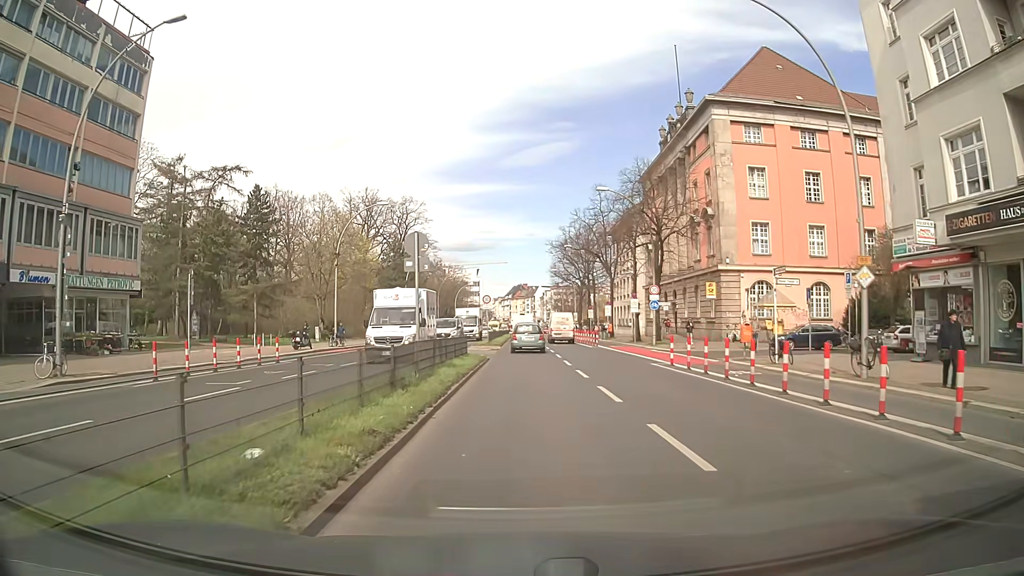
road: primary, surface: asphalt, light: Day
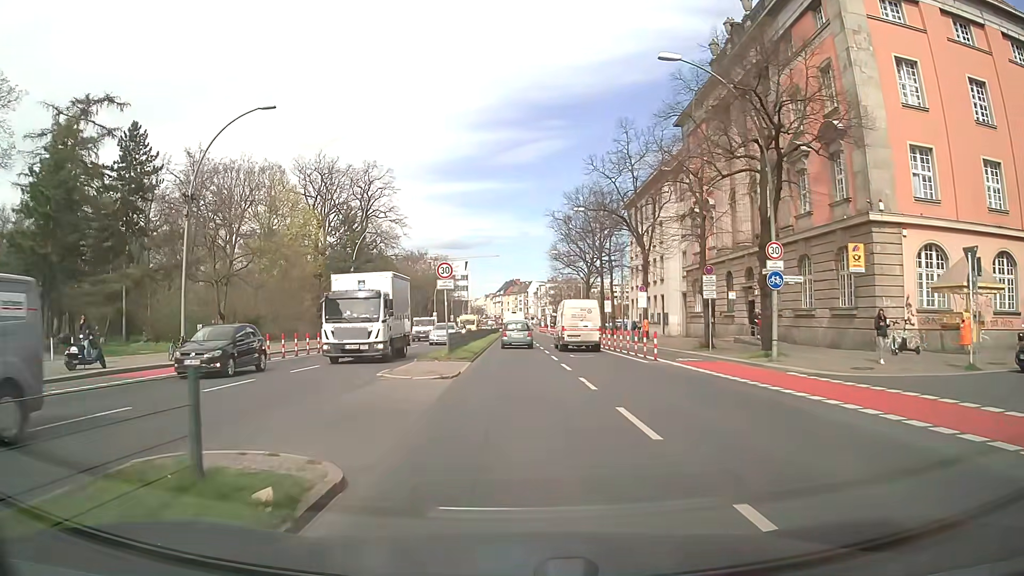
(+0.4, +22.4) m; +1°
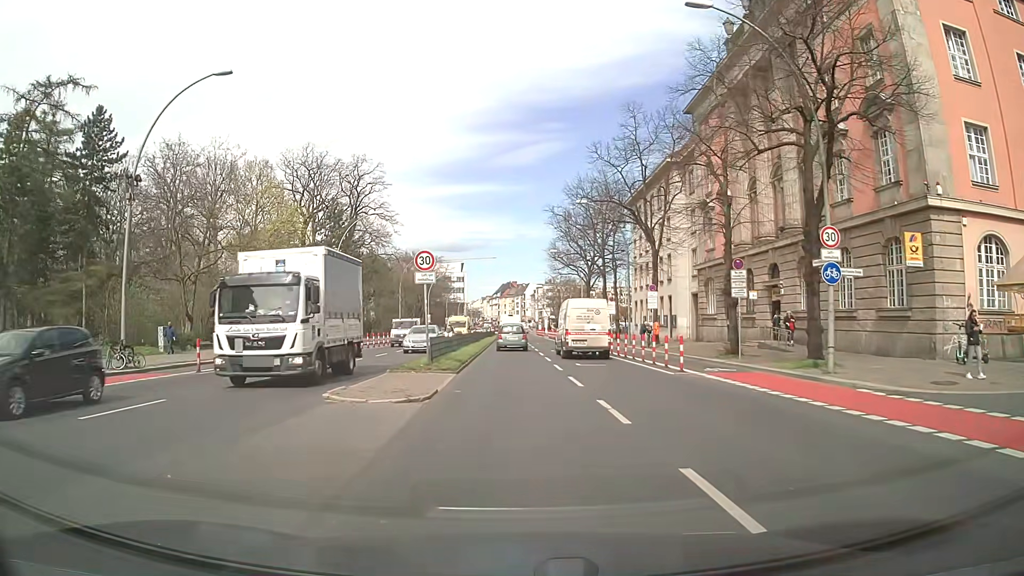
(0.0, +4.5) m; +1°
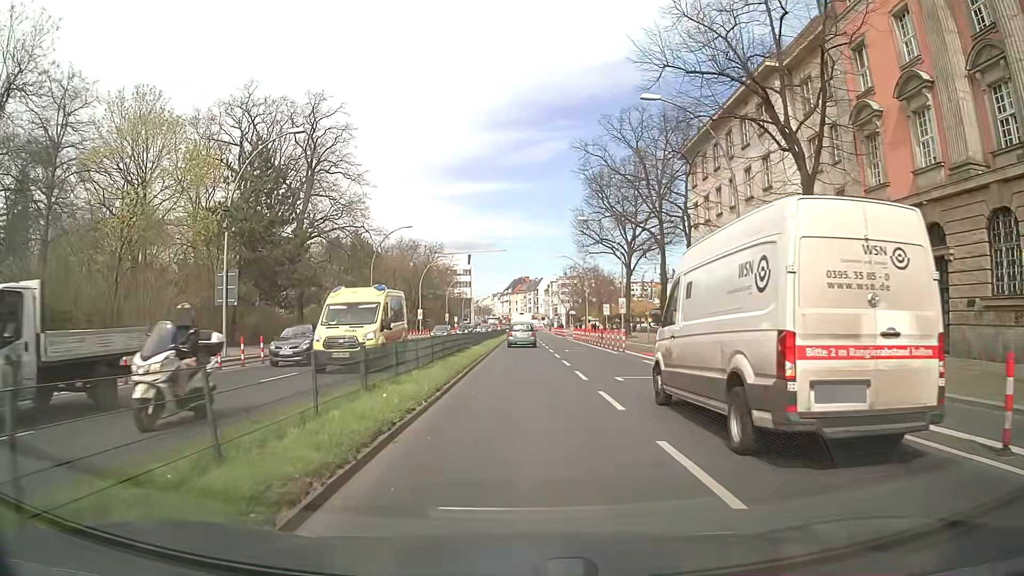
(-0.4, +22.5) m; -2°
(0, +10) (0, +20) (0, +30) (0, +40) (0, +50) (+1, +60) (+1, +70) (+1, +80) (+1, +90) (+1, +100) m
